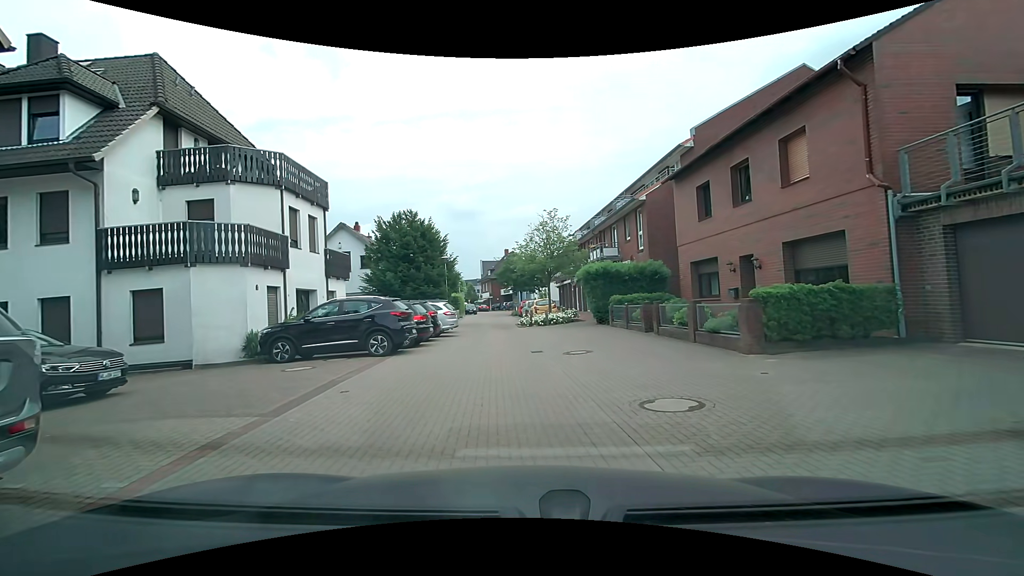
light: Day
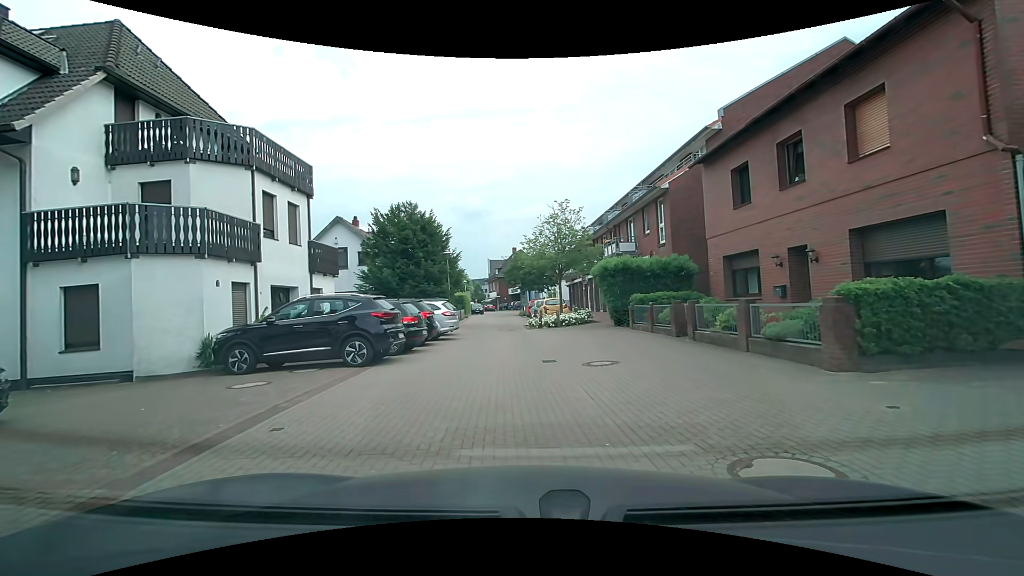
(-0.1, +2.5) m; -1°
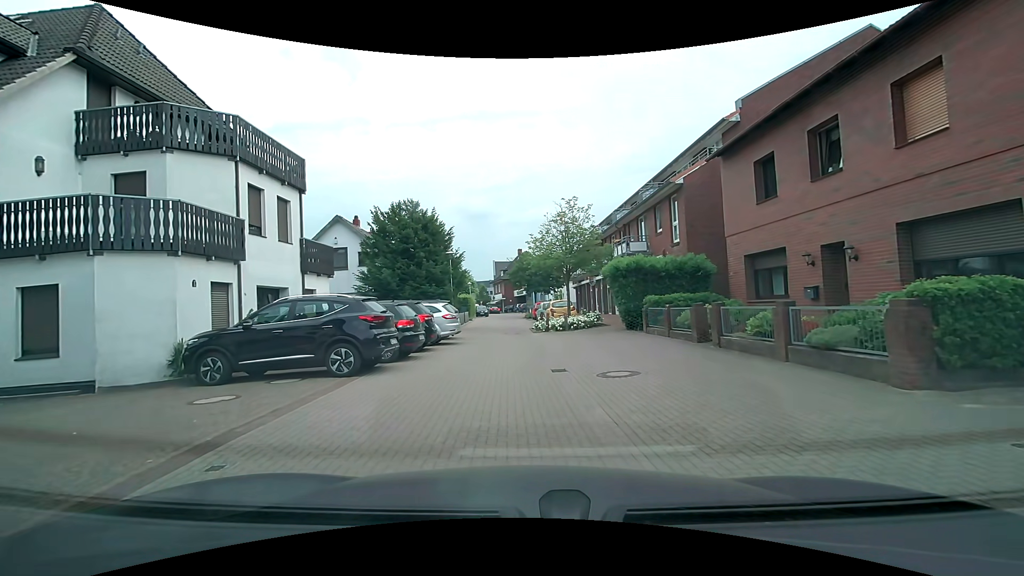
(0.0, +1.2) m; -1°
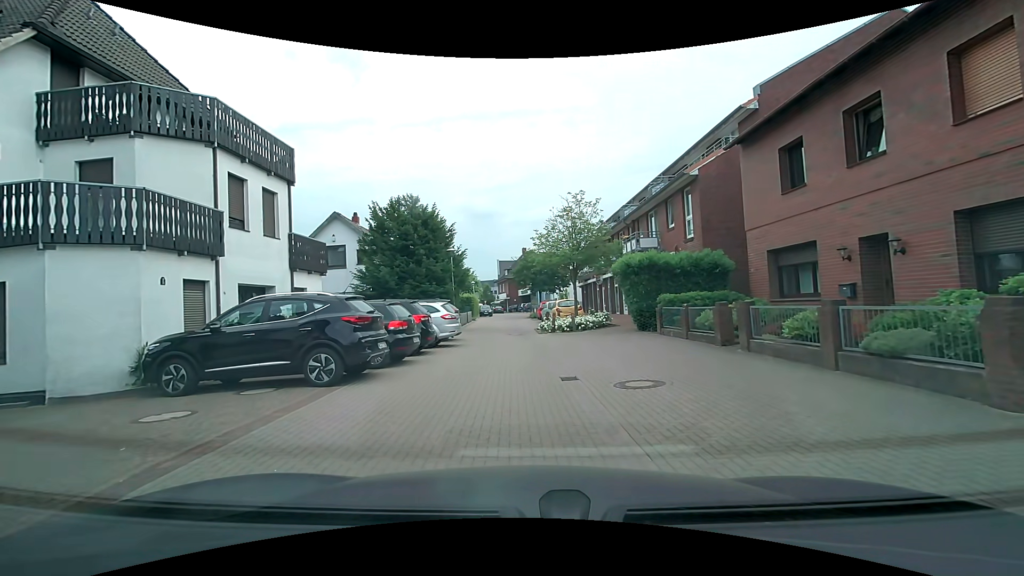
(0.0, +1.2) m; -2°
